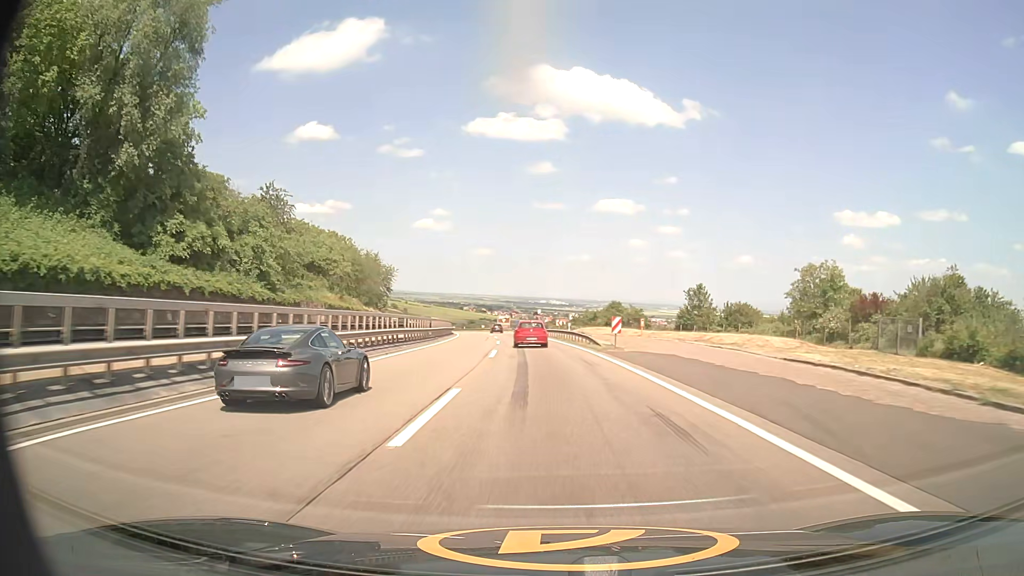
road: motorway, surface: asphalt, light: Day
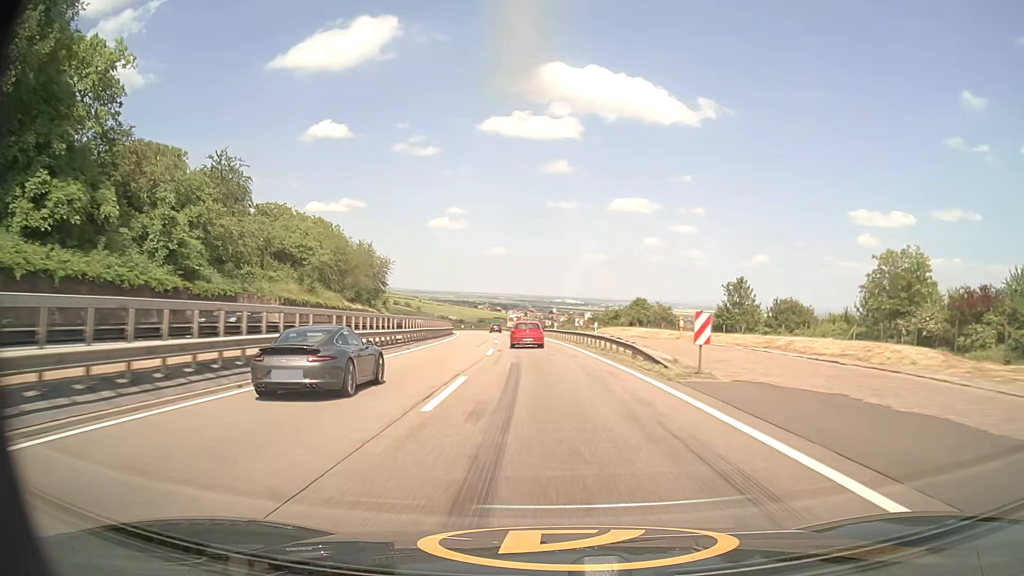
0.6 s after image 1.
(-0.2, +15.4) m; -1°
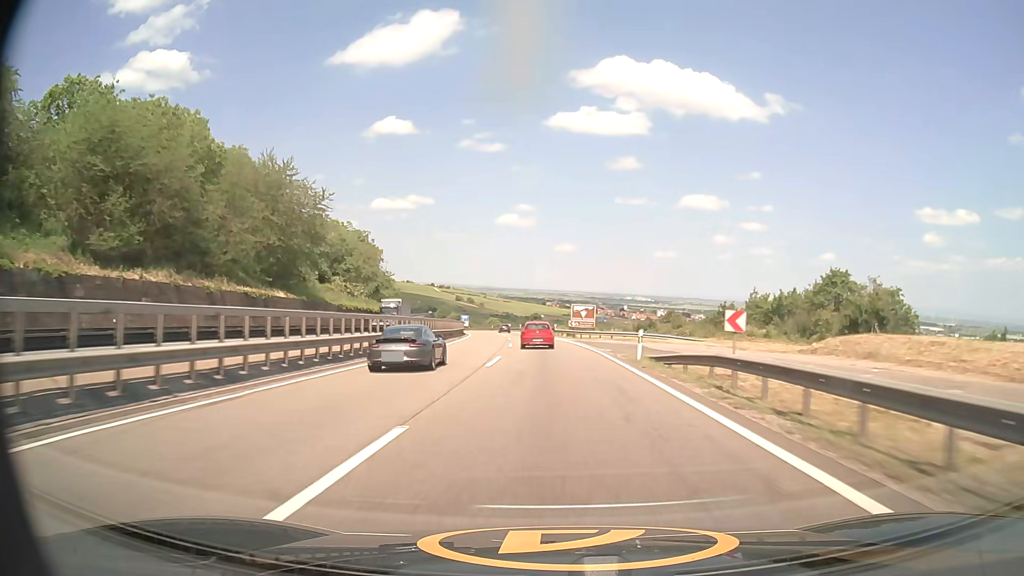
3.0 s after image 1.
(-3.1, +61.5) m; -6°
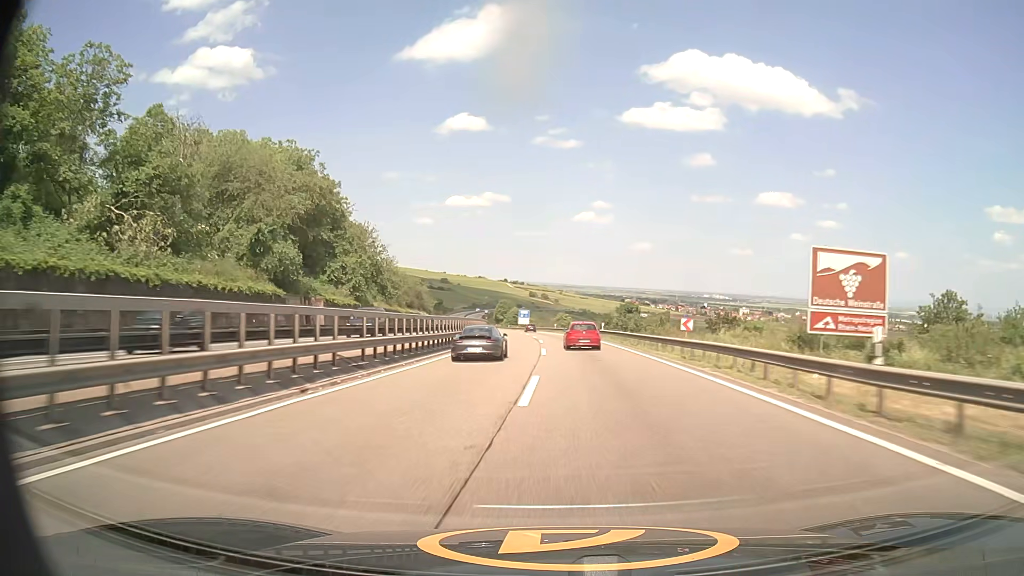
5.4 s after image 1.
(-3.3, +63.8) m; -6°
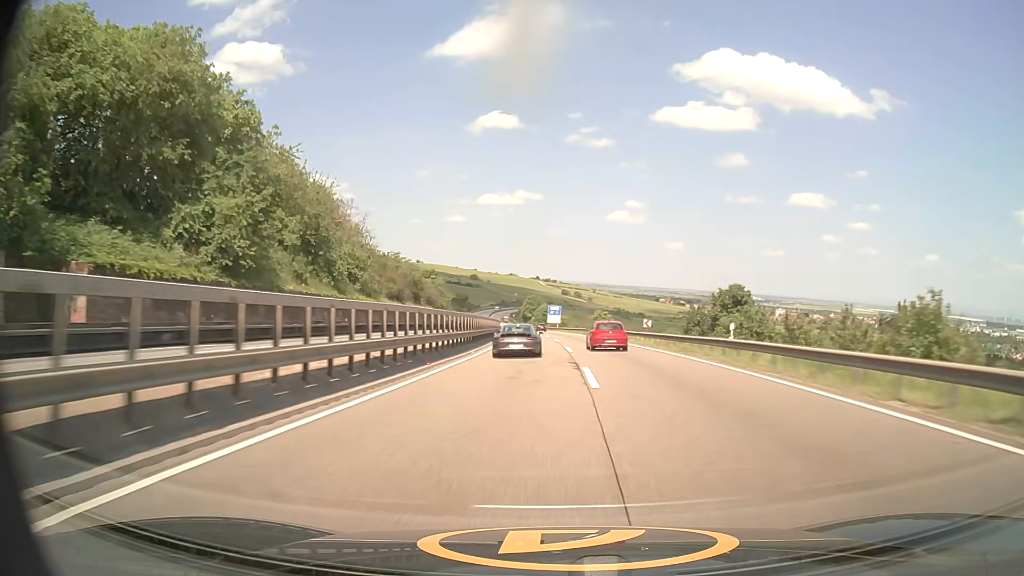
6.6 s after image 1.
(-1.1, +33.5) m; -3°
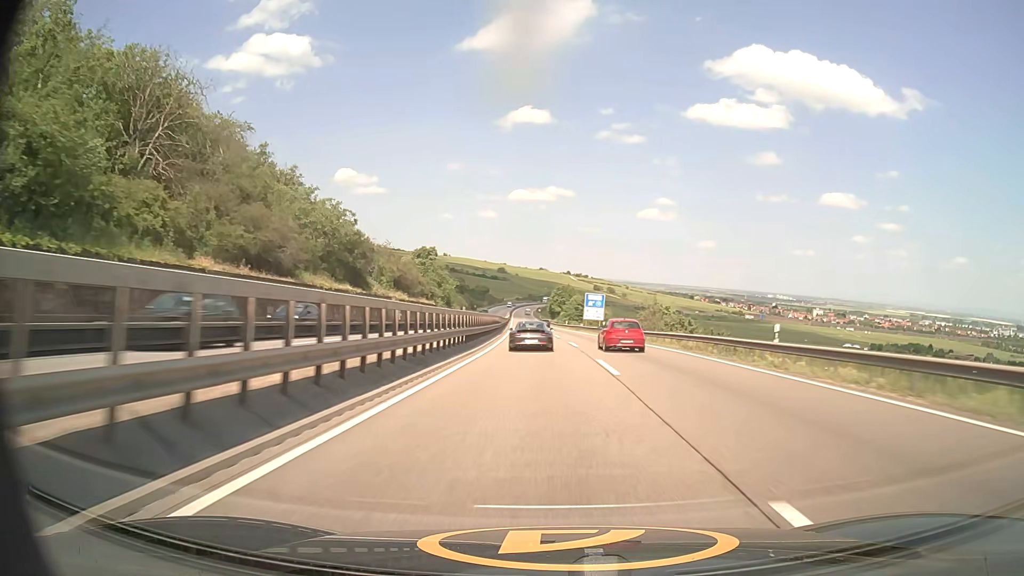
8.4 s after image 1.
(-1.2, +50.7) m; -3°
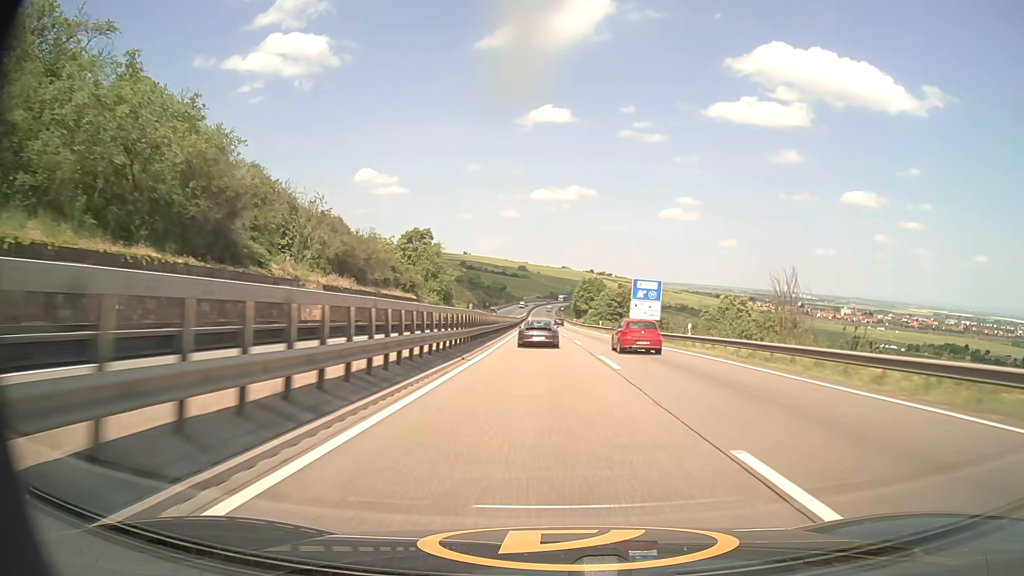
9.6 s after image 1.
(-0.5, +33.9) m; -2°
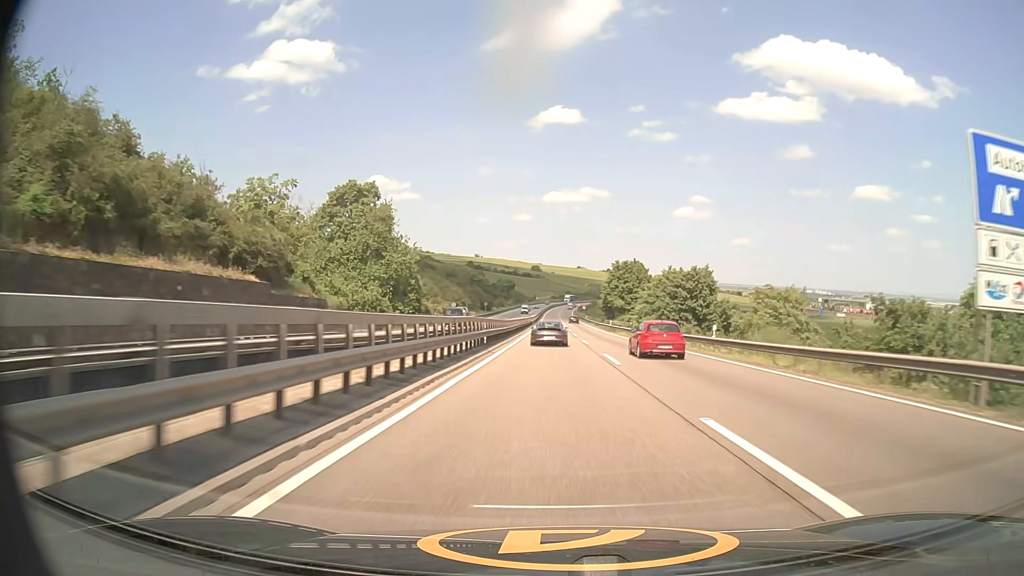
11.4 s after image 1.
(-0.8, +51.3) m; -1°
(0, +10) (0, +20) (0, +30) (0, +40) (0, +50) (0, +60) (0, +70) (0, +80) (0, +90) (0, +100) m
